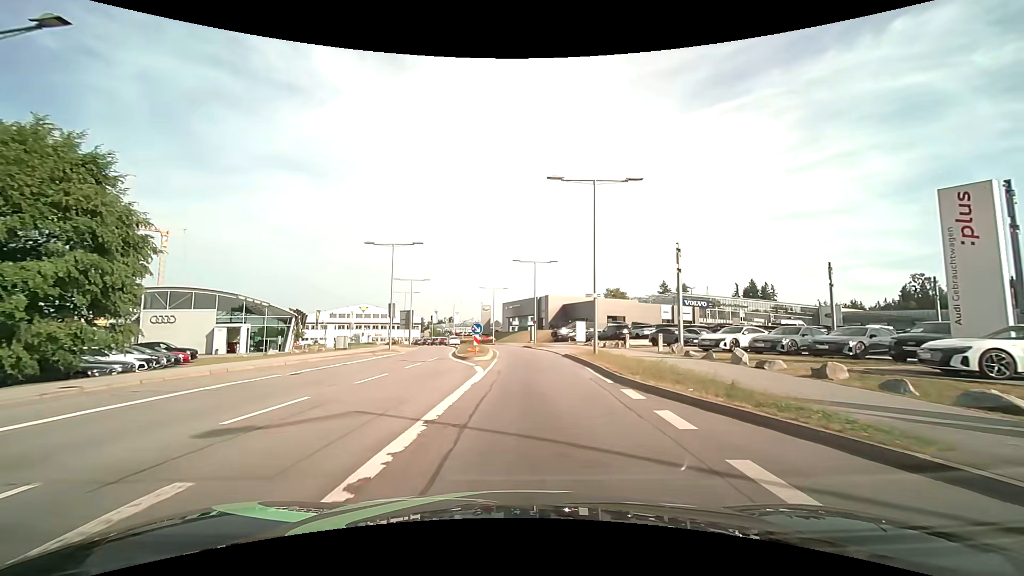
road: secondary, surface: asphalt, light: Day
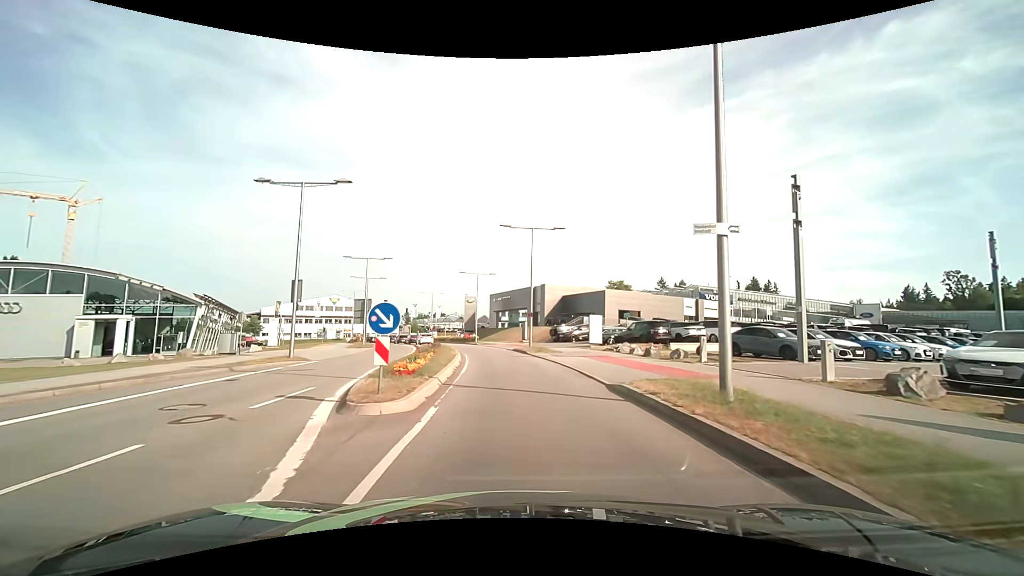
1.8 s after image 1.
(+0.2, +16.5) m; +1°
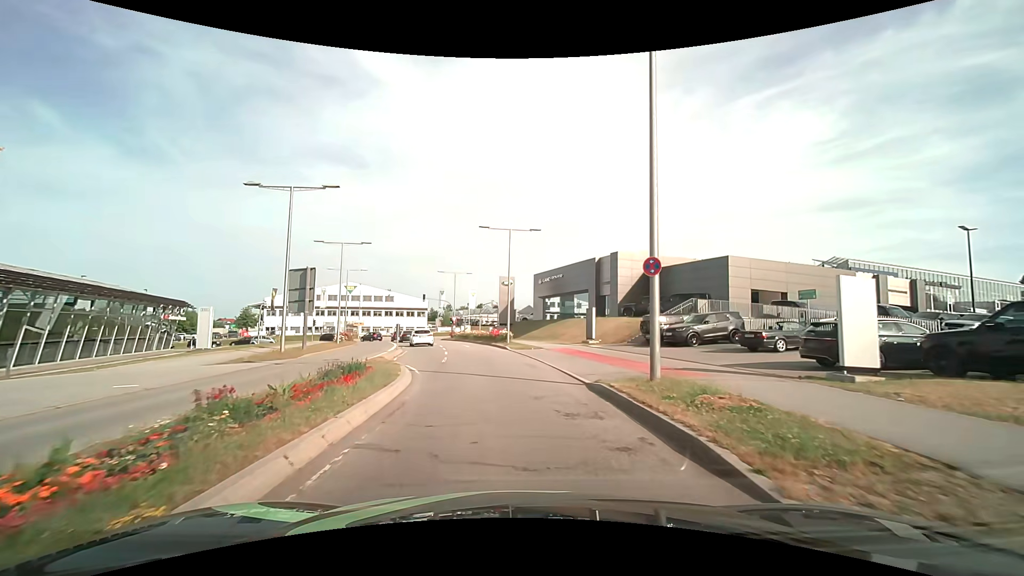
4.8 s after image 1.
(-0.7, +25.6) m; -5°
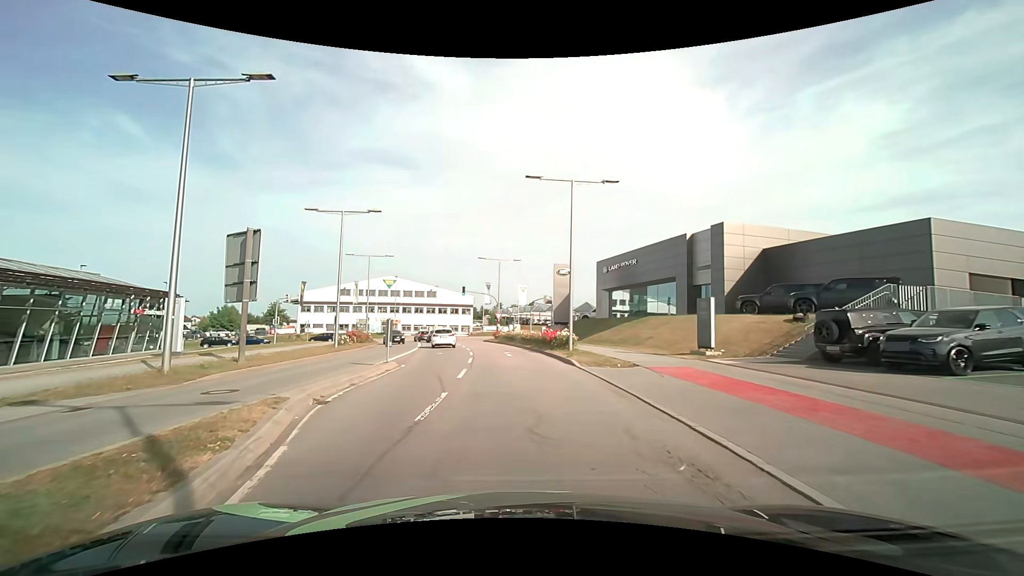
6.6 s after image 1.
(-0.6, +12.6) m; -6°
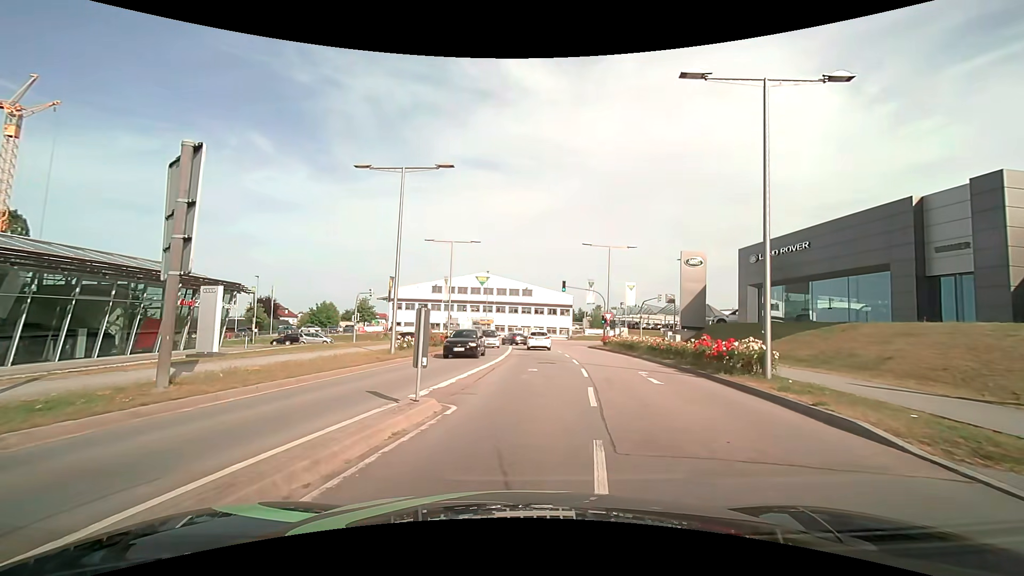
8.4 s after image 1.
(-1.1, +10.1) m; -10°
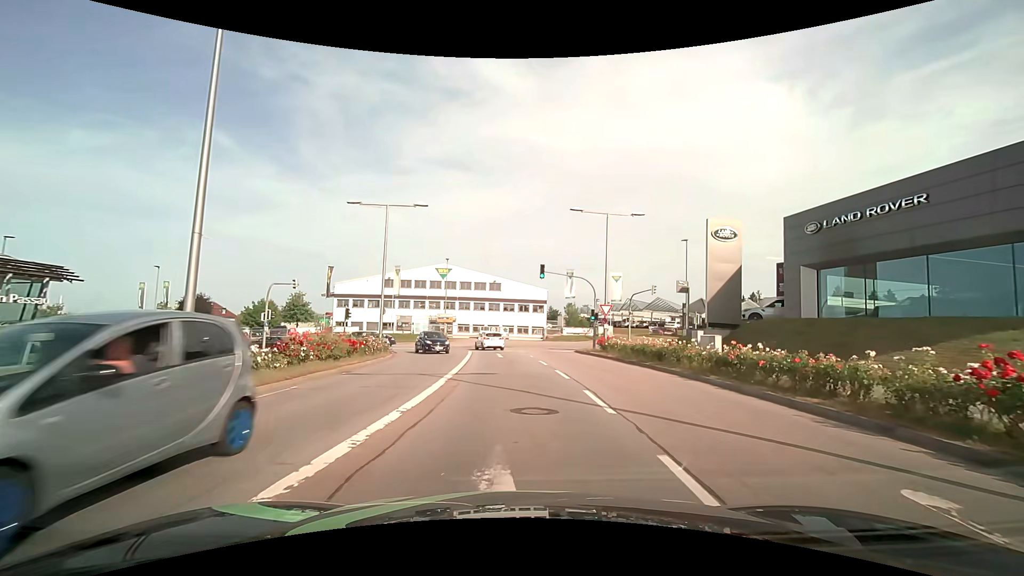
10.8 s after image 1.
(+0.2, +12.7) m; +3°
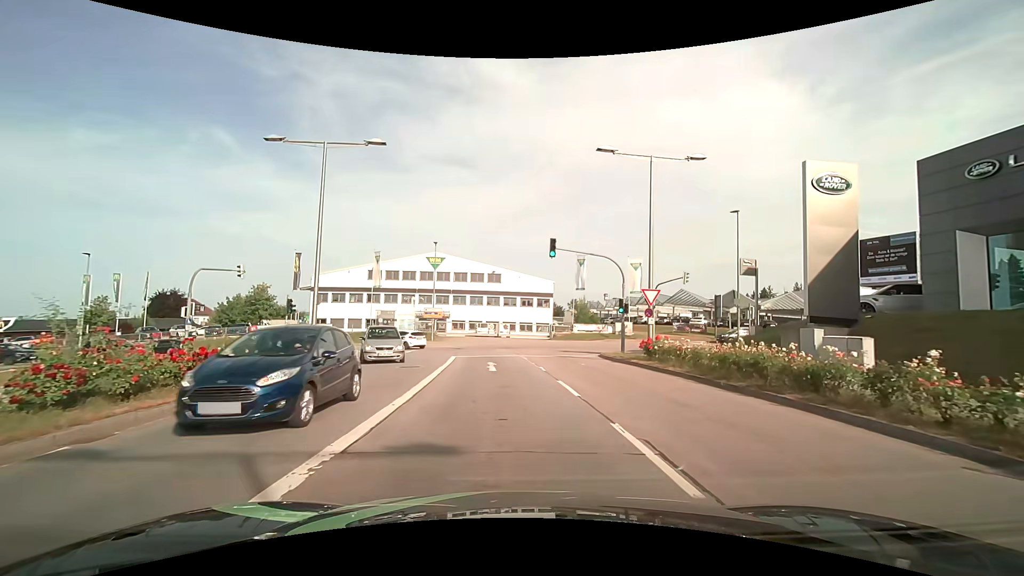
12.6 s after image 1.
(+0.1, +10.3) m; 0°
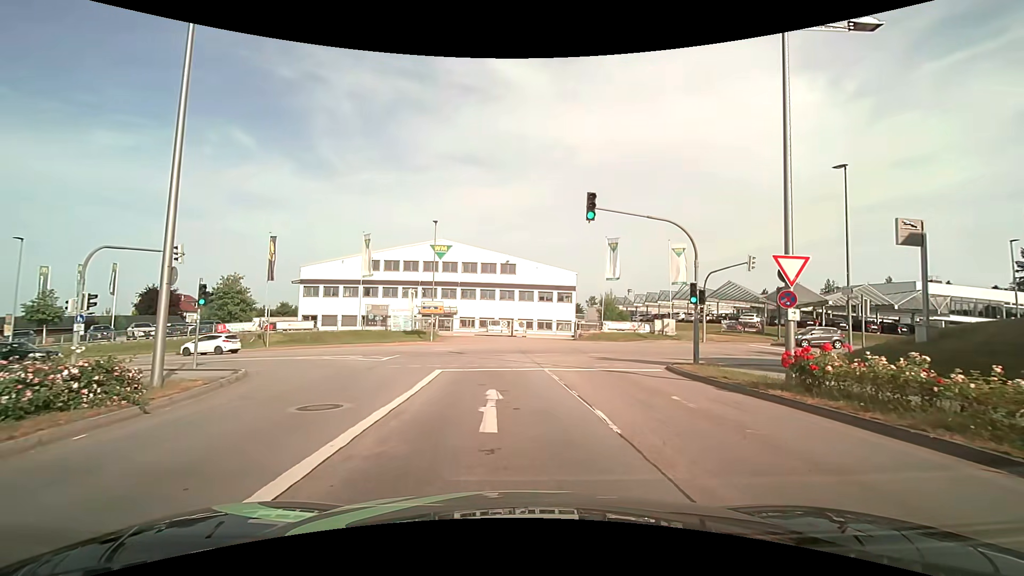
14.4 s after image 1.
(-0.1, +9.5) m; -1°
(0, +10) (-1, +20) (-3, +30) (-10, +37) (-20, +39) (-30, +39) (-40, +39) (-50, +38) (-60, +37) (-70, +37) m
